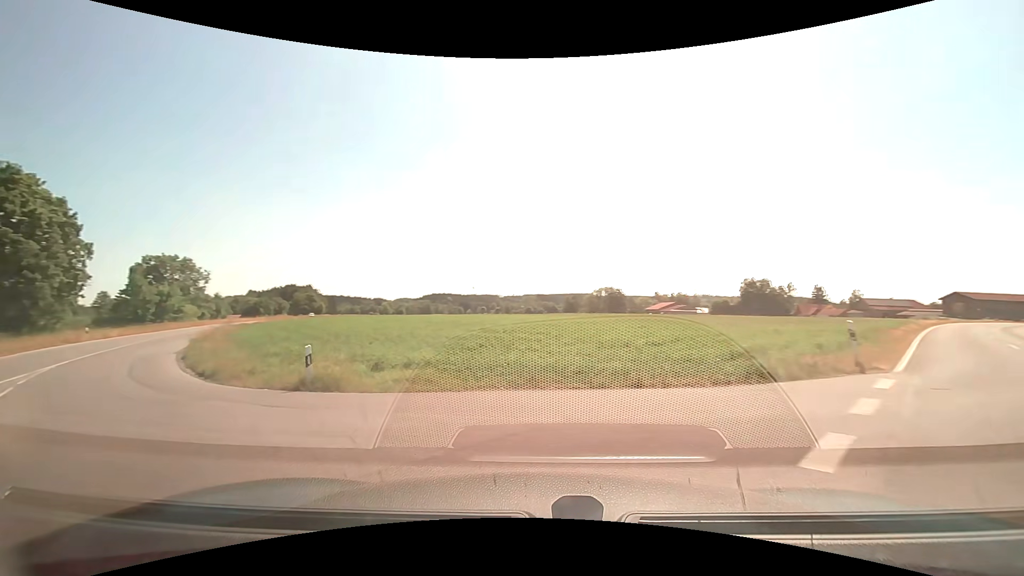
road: tertiary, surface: asphalt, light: Day
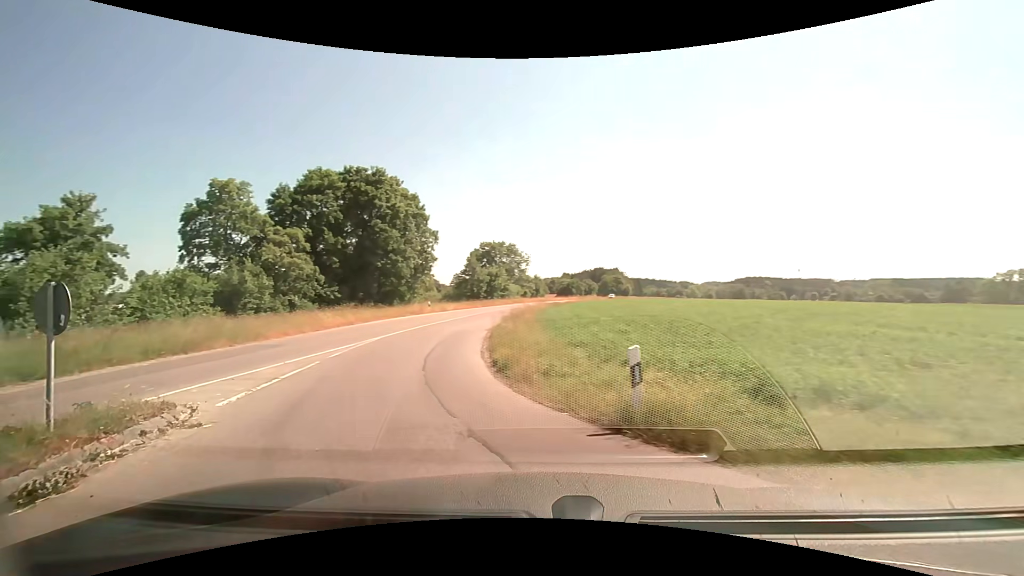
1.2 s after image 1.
(-1.9, +6.0) m; -35°
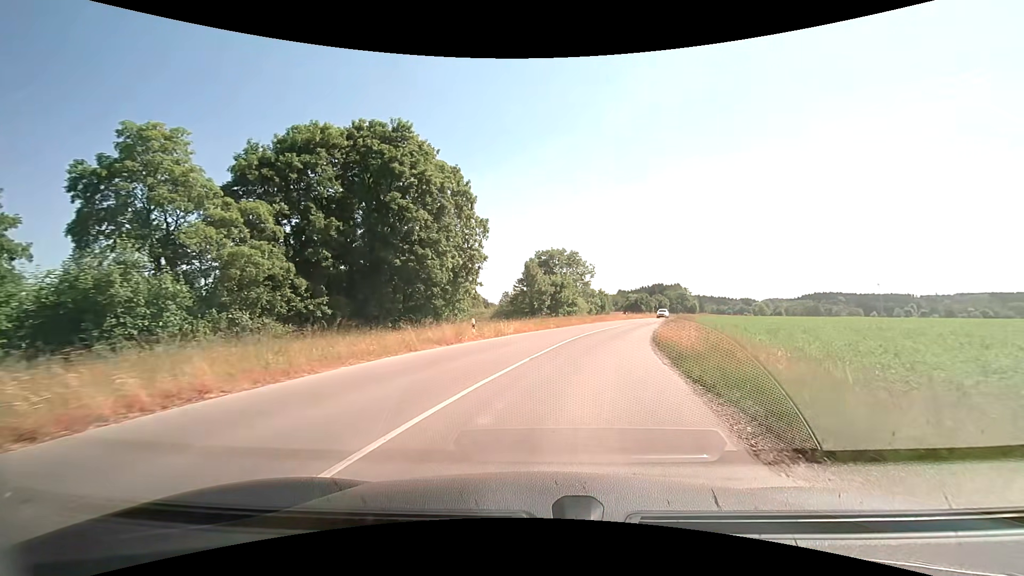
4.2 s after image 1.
(-3.8, +20.7) m; -4°
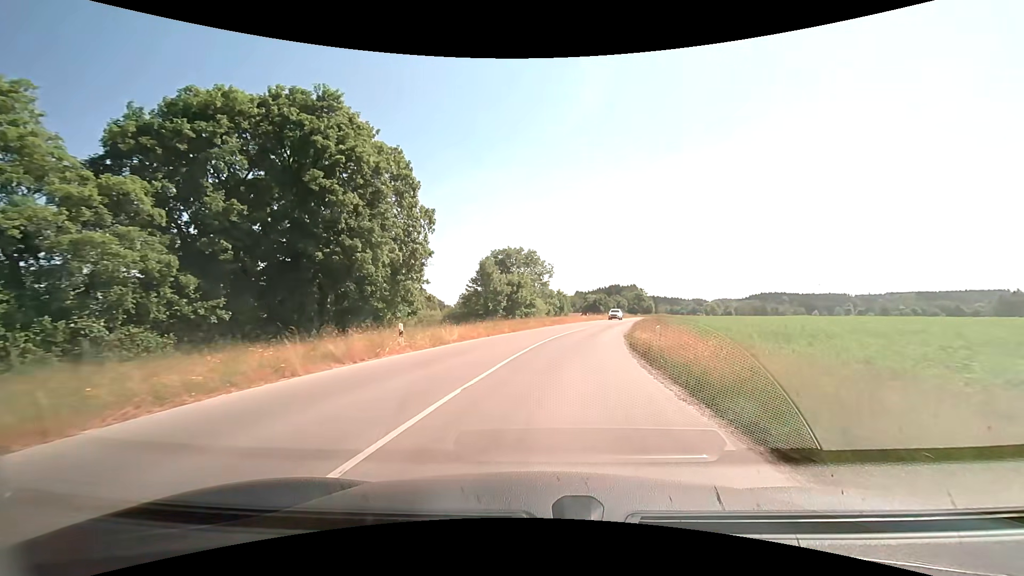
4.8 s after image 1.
(+0.2, +5.5) m; +4°
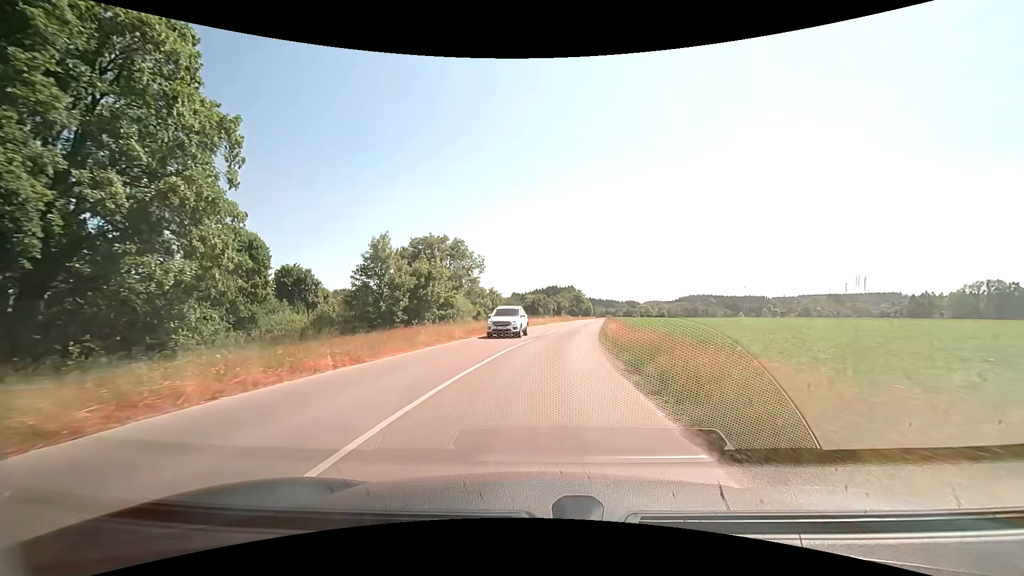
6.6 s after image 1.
(+1.5, +18.8) m; +7°
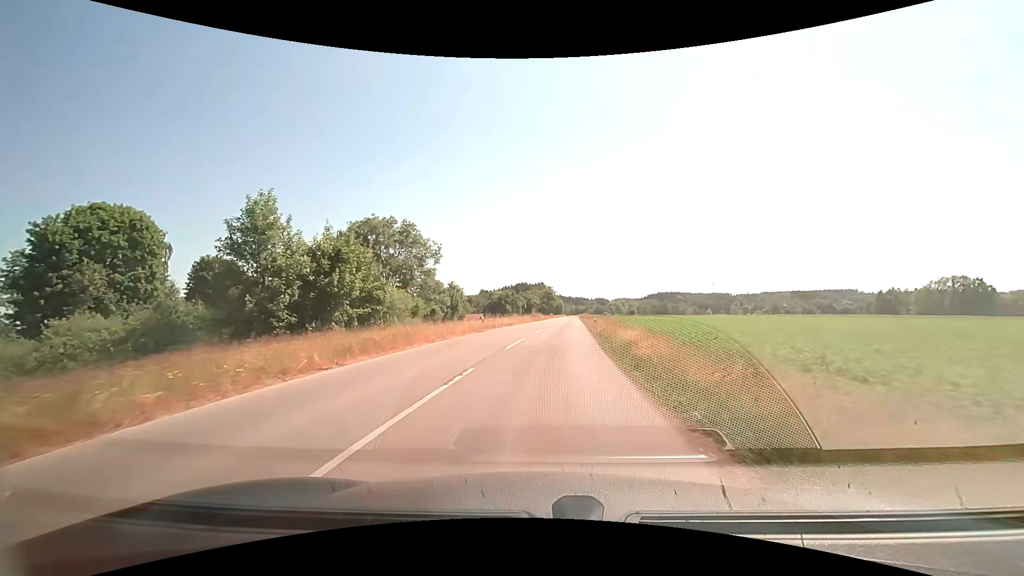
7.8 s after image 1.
(+0.4, +14.3) m; +3°
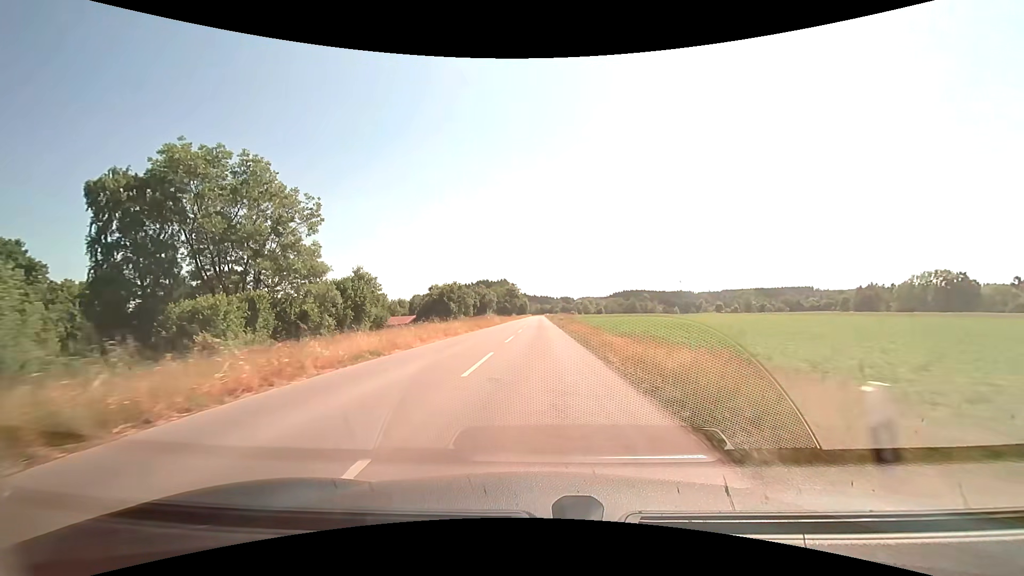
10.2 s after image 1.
(+1.4, +30.8) m; +4°
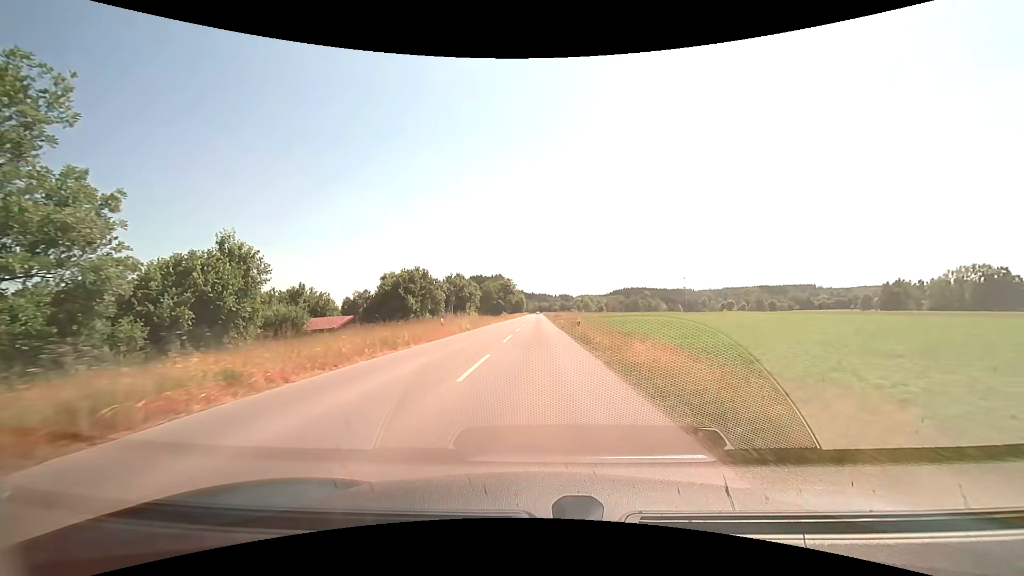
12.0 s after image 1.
(+0.2, +25.1) m; 0°
(0, +10) (0, +20) (0, +30) (0, +40) (0, +50) (0, +60) (0, +70) (0, +80) (0, +90) (0, +100) m
